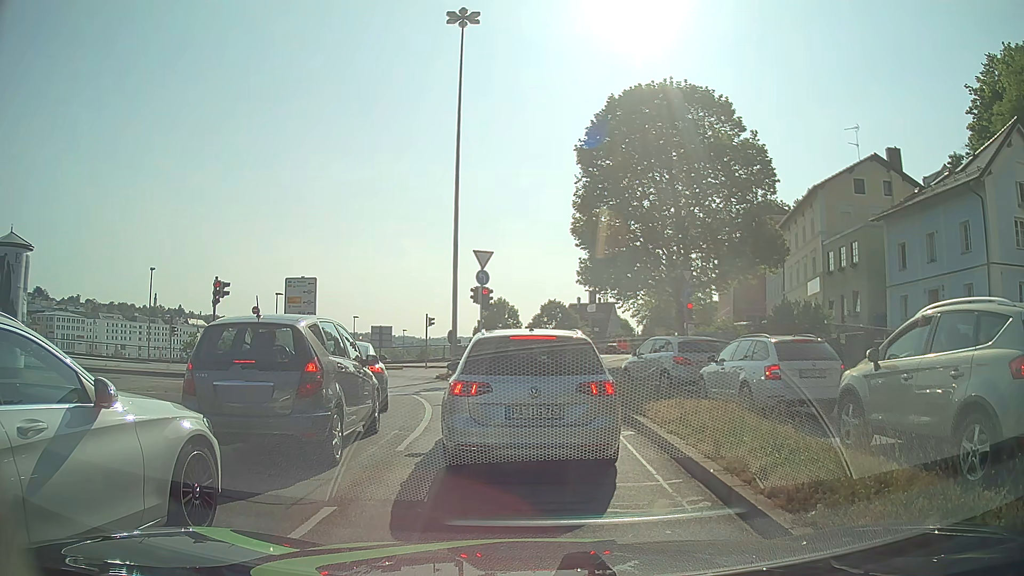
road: primary_link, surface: asphalt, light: Day
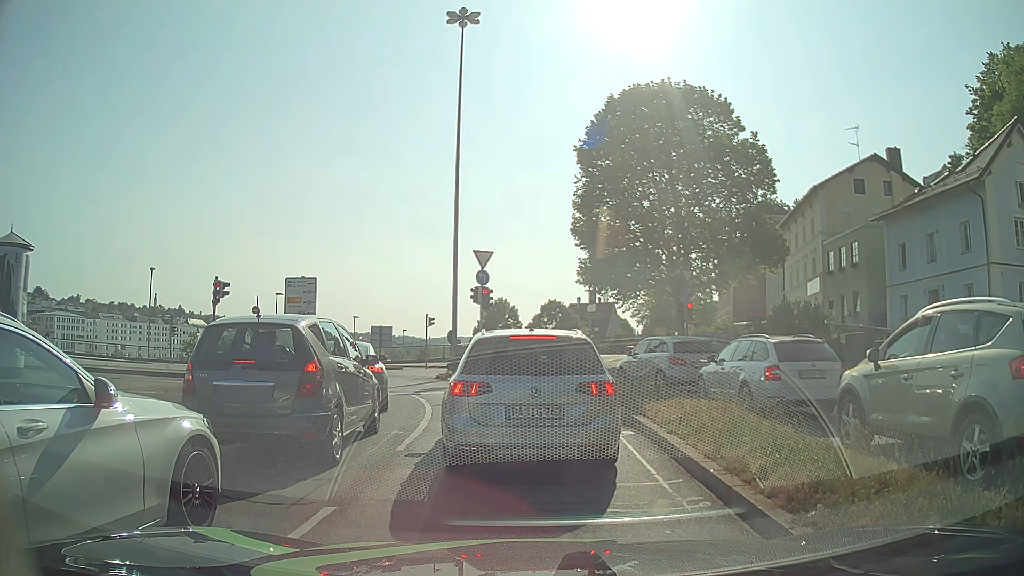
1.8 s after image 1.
(0.0, 0.0) m; 0°
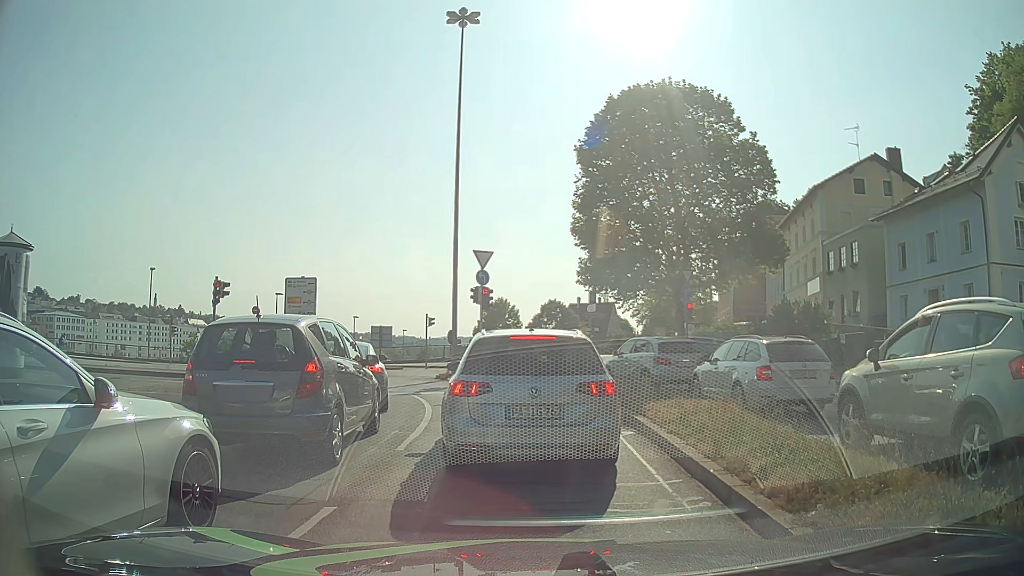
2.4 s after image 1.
(0.0, 0.0) m; 0°
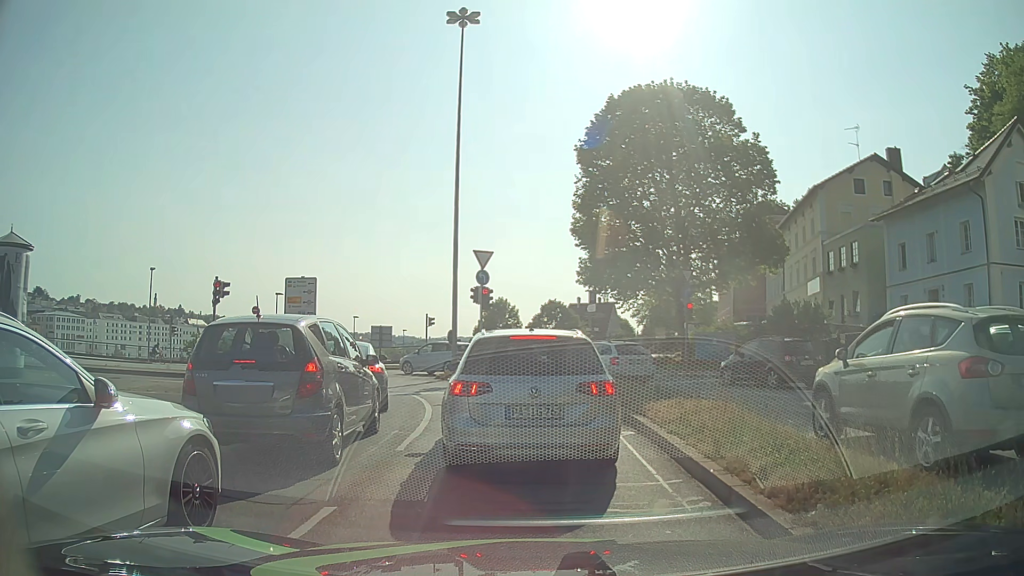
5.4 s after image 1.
(0.0, 0.0) m; 0°
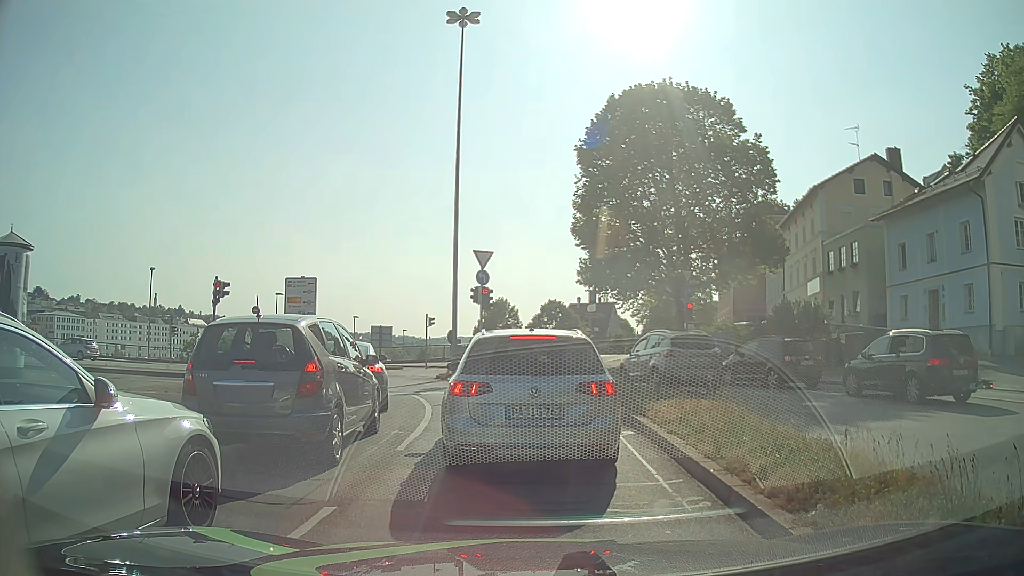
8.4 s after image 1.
(0.0, 0.0) m; 0°
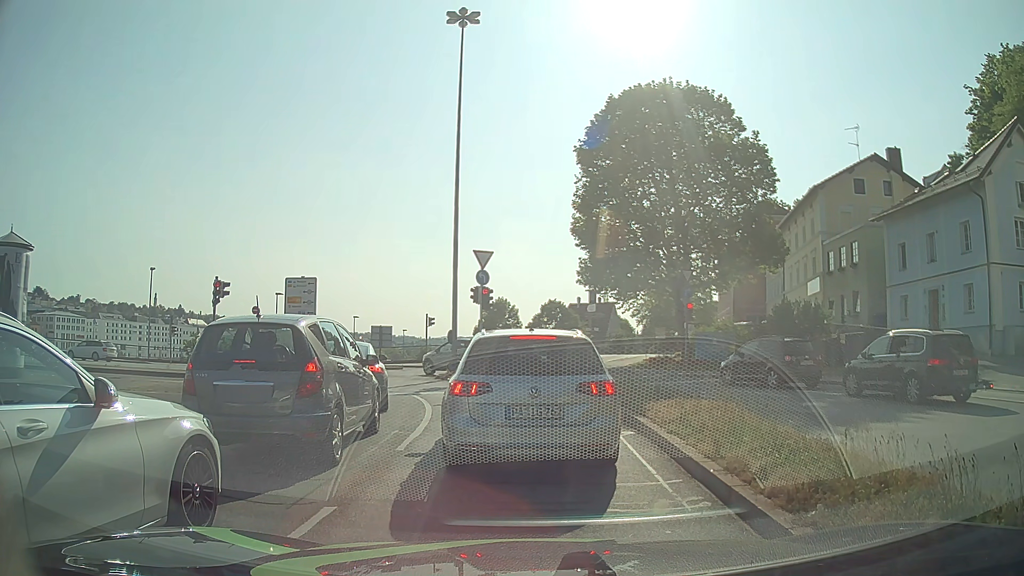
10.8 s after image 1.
(0.0, 0.0) m; 0°
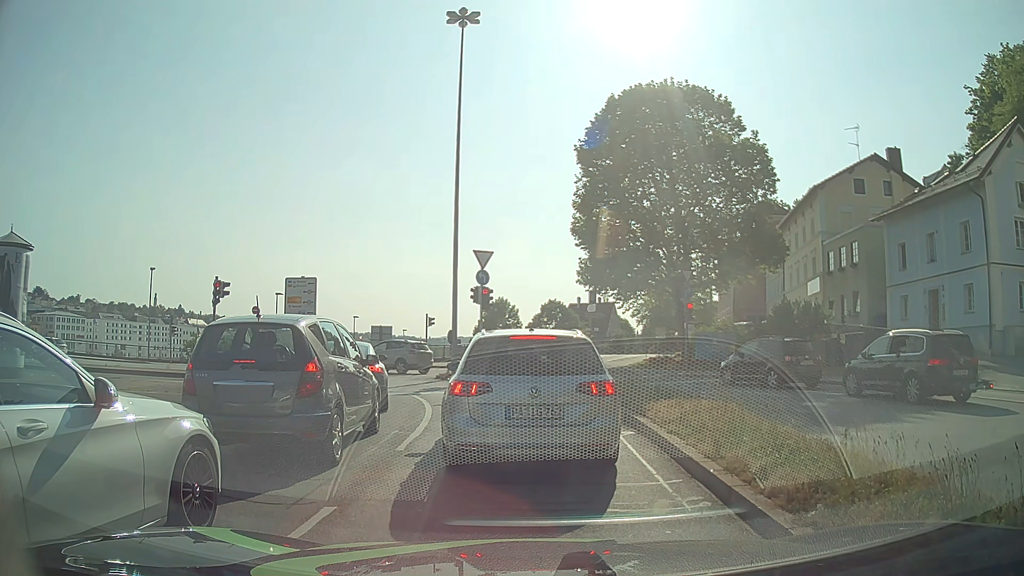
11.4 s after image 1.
(0.0, 0.0) m; 0°
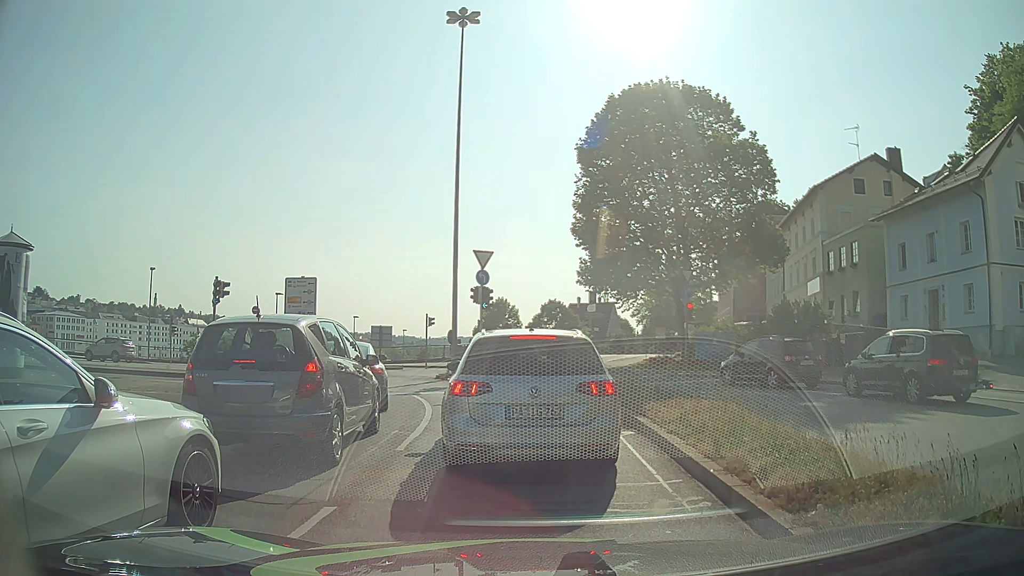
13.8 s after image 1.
(0.0, 0.0) m; 0°
(0, +10) (-2, +20) (-7, +28) (-15, +34) (-24, +36) (-34, +37) (-44, +37) (-54, +38) (-64, +38) (-74, +38) m
